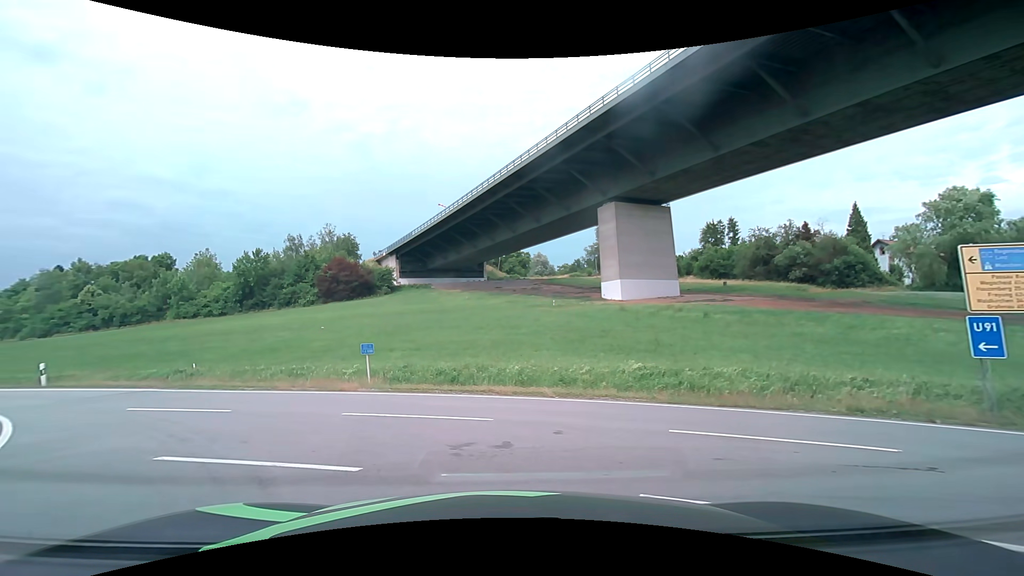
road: secondary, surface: asphalt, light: Day
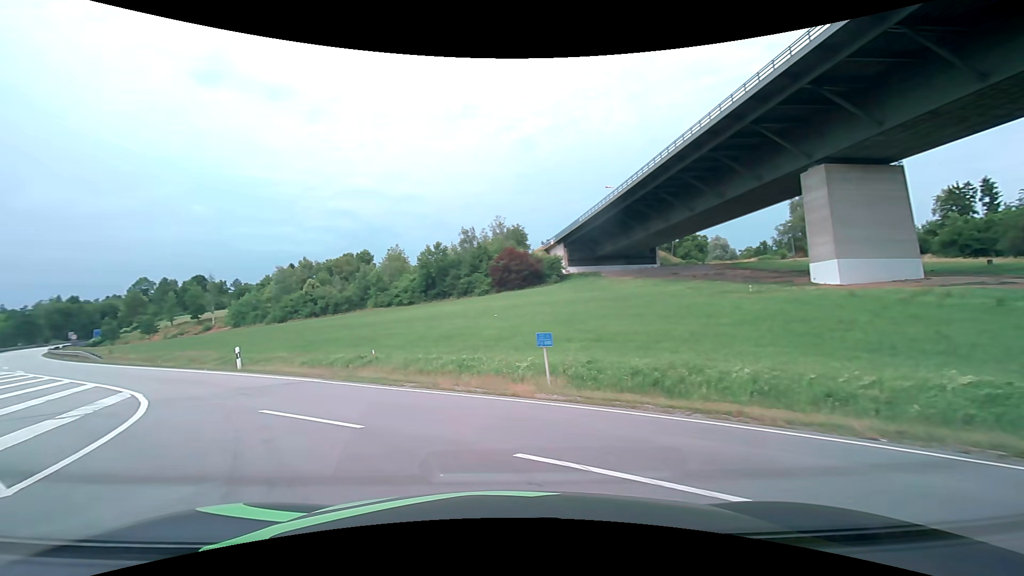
(-0.9, +4.7) m; -21°
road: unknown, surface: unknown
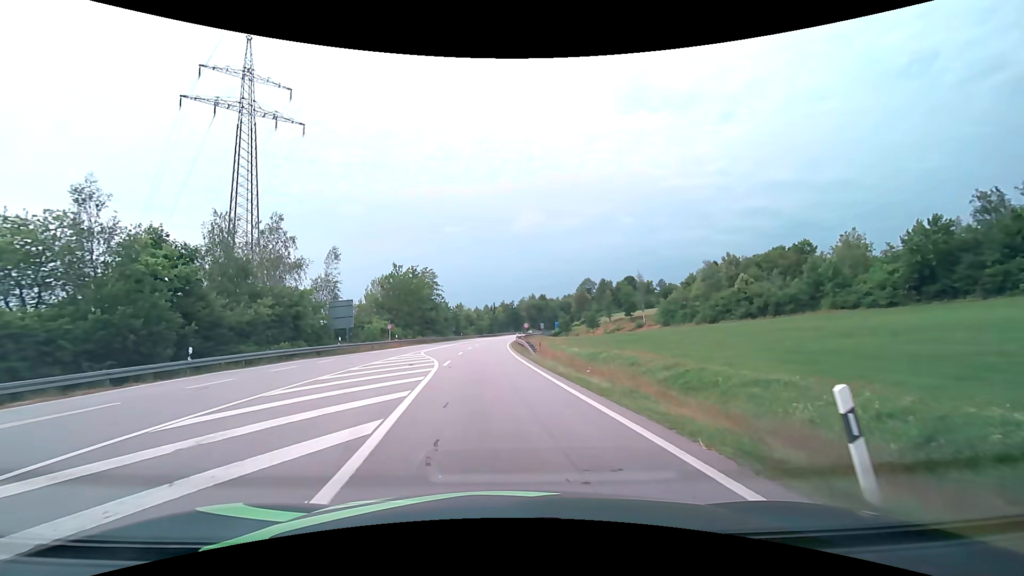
(-8.9, +16.4) m; -46°
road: primary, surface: asphalt
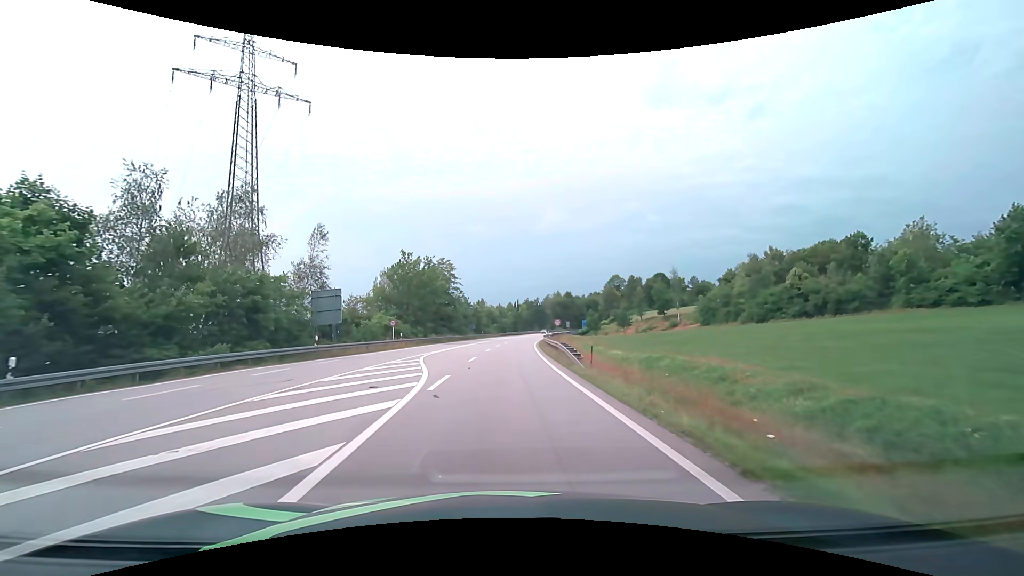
(-0.2, +9.9) m; -2°
(0, +10) (0, +20) (0, +30) (0, +40) (0, +50) (+1, +60) (+1, +70) (+1, +80) (+2, +90) (+2, +100) m
